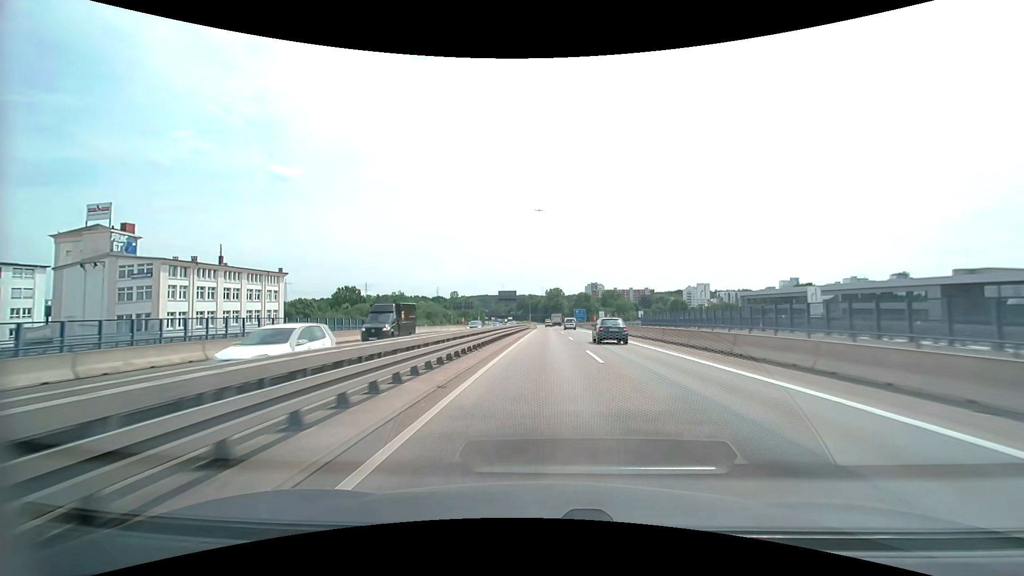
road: motorway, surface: asphalt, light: Day
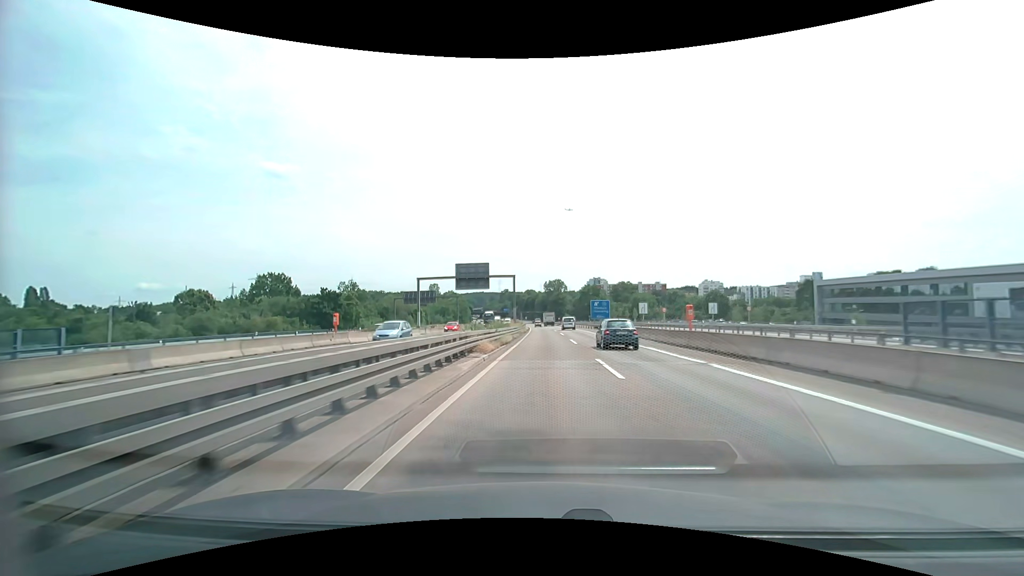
(+0.2, +57.8) m; 0°
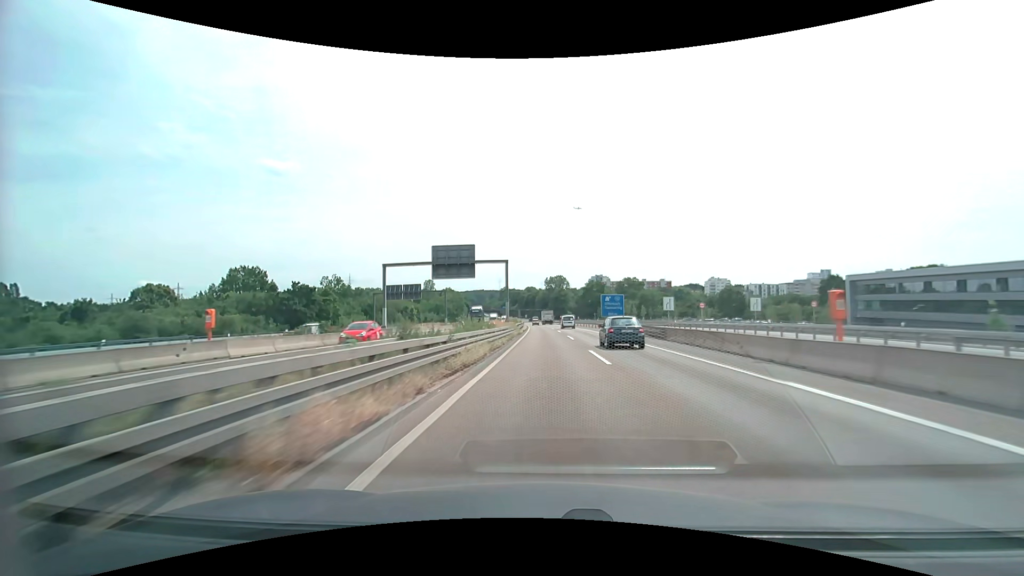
(0.0, +14.6) m; 0°
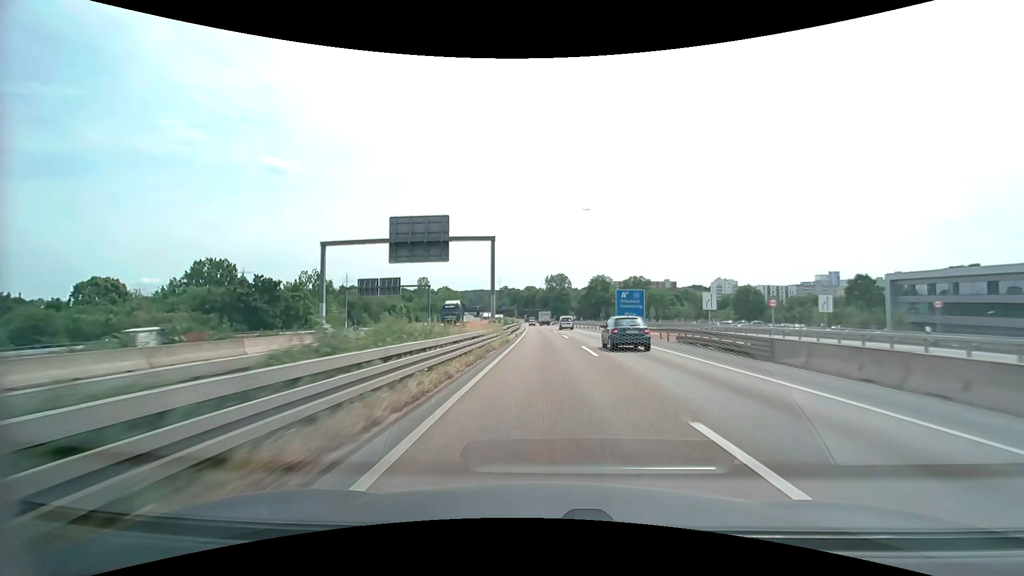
(0.0, +14.7) m; 0°
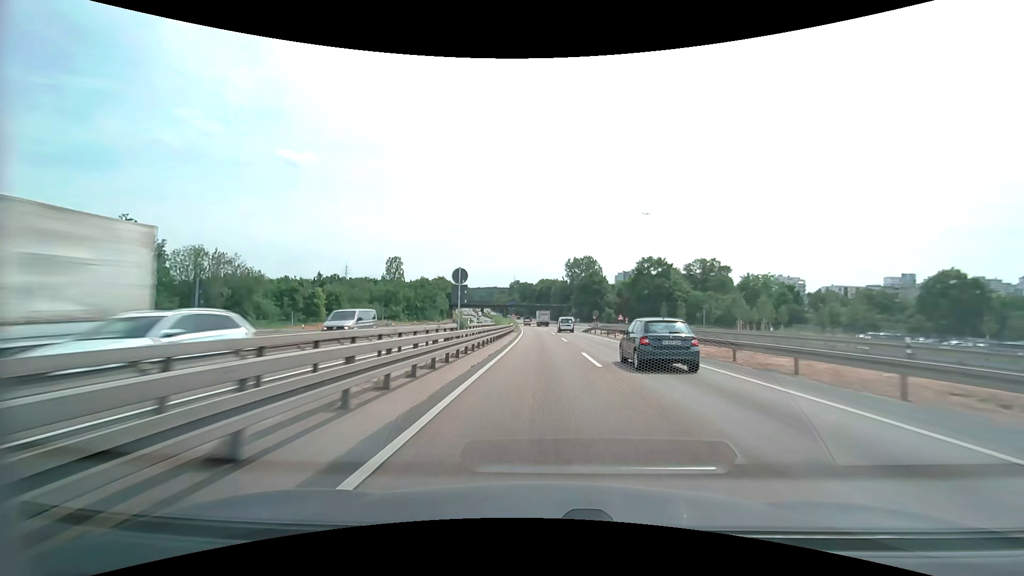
(-0.5, +74.5) m; -2°
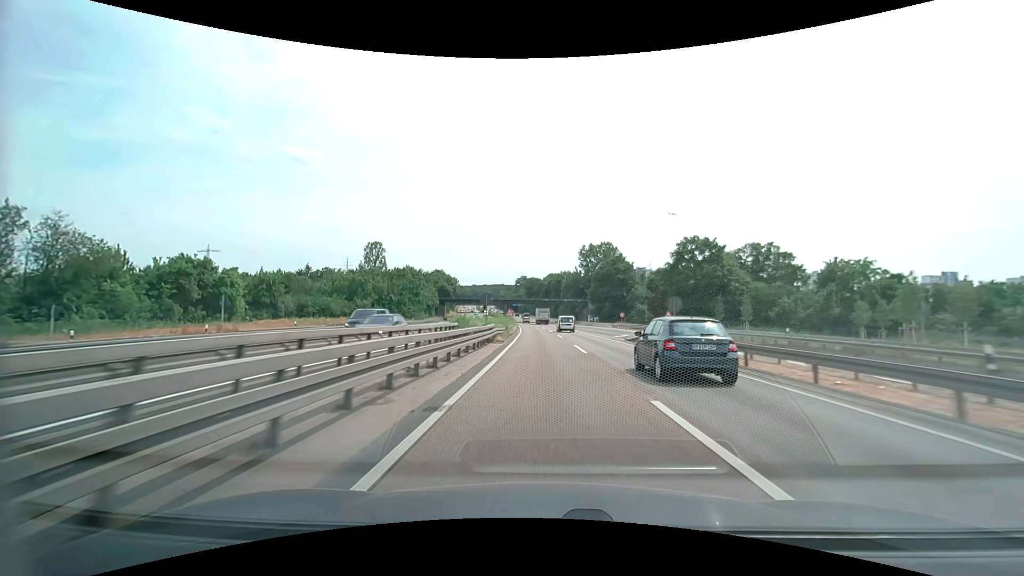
(-0.3, +30.3) m; -1°
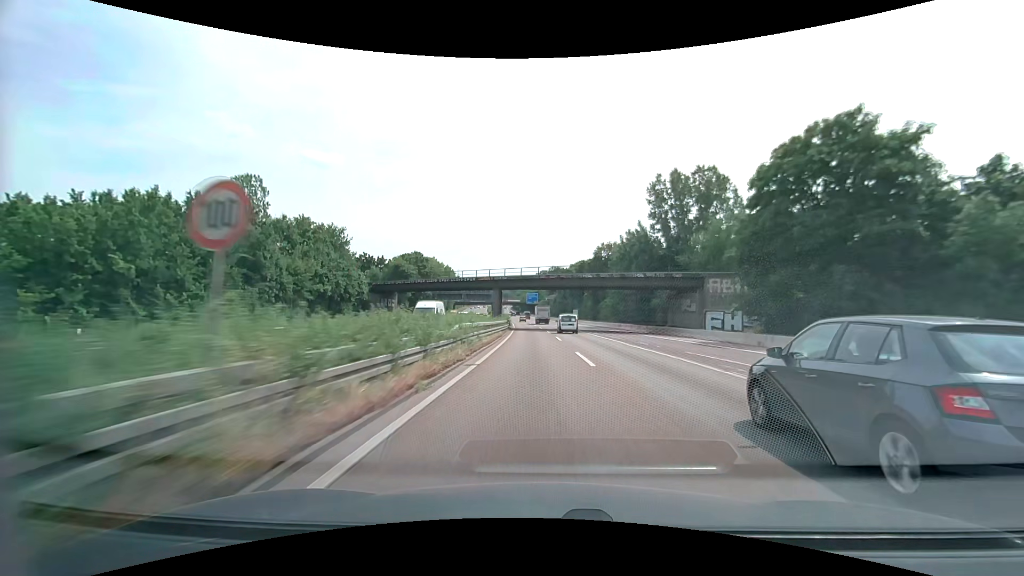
(-1.6, +76.8) m; -2°
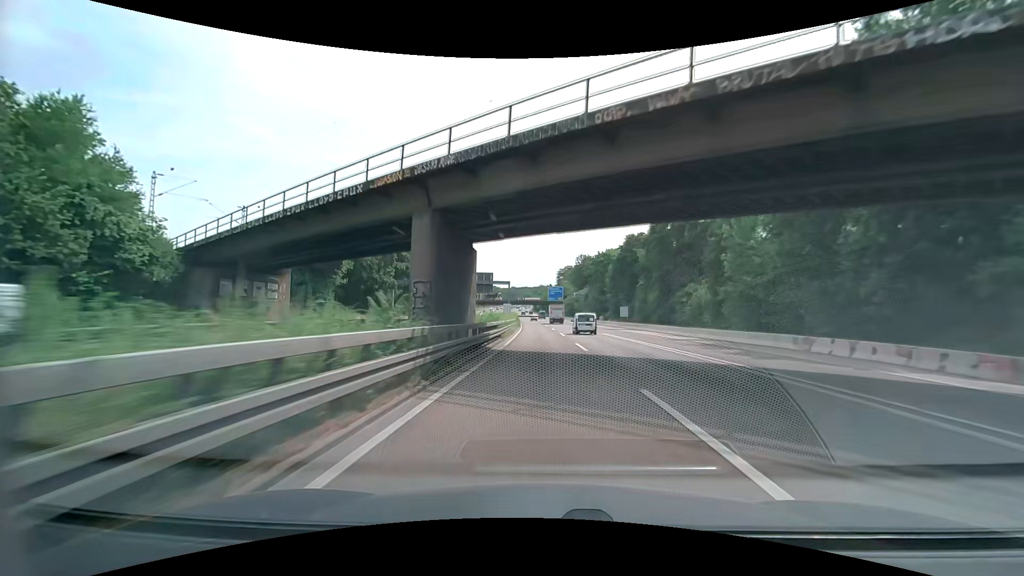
(-1.0, +46.6) m; -3°
(0, +10) (0, +20) (0, +30) (-1, +40) (-1, +50) (-1, +60) (-1, +70) (-2, +80) (-2, +90) (-3, +100) m
